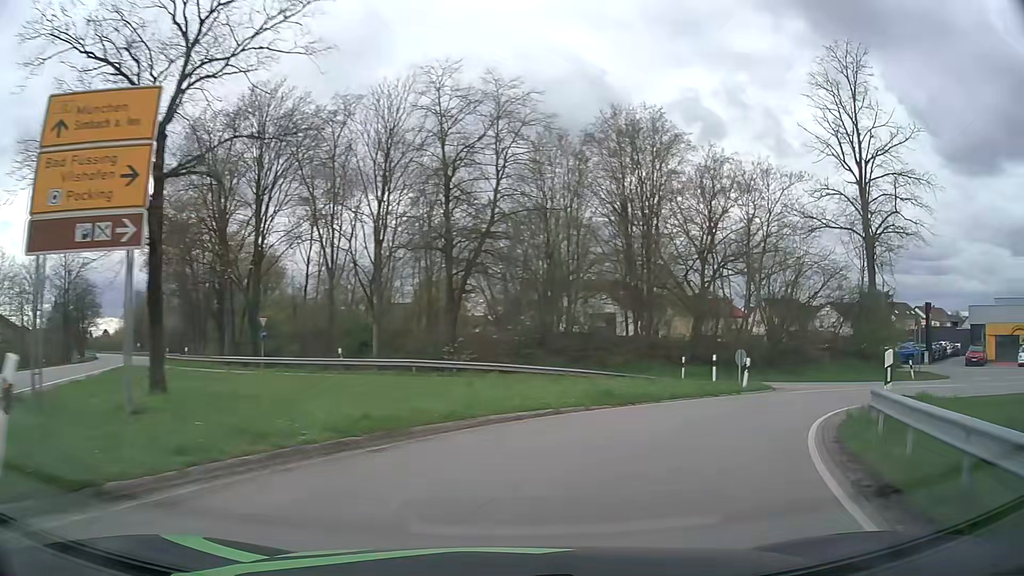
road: primary_link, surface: asphalt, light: Day
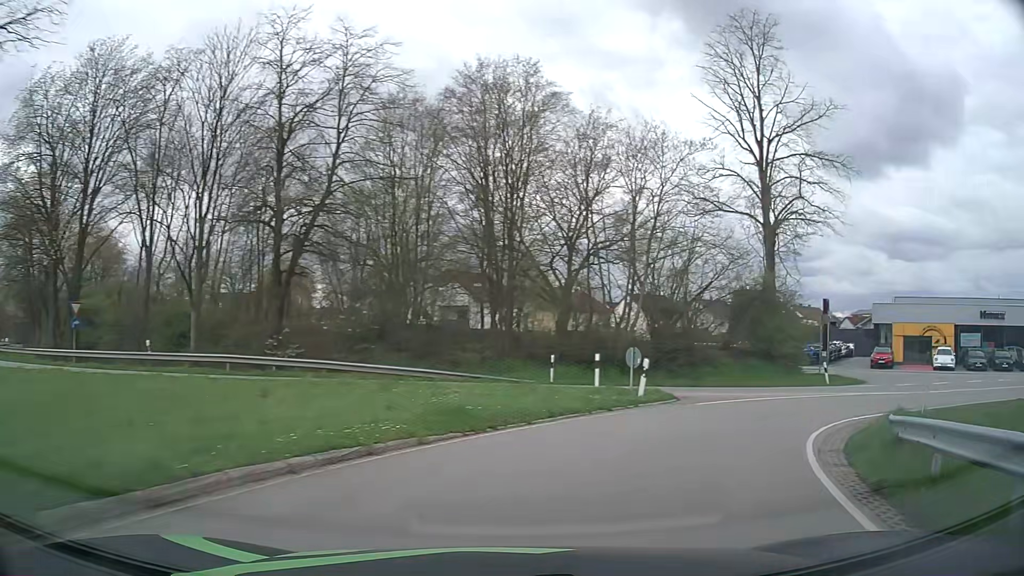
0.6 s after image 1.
(+0.6, +5.6) m; +12°
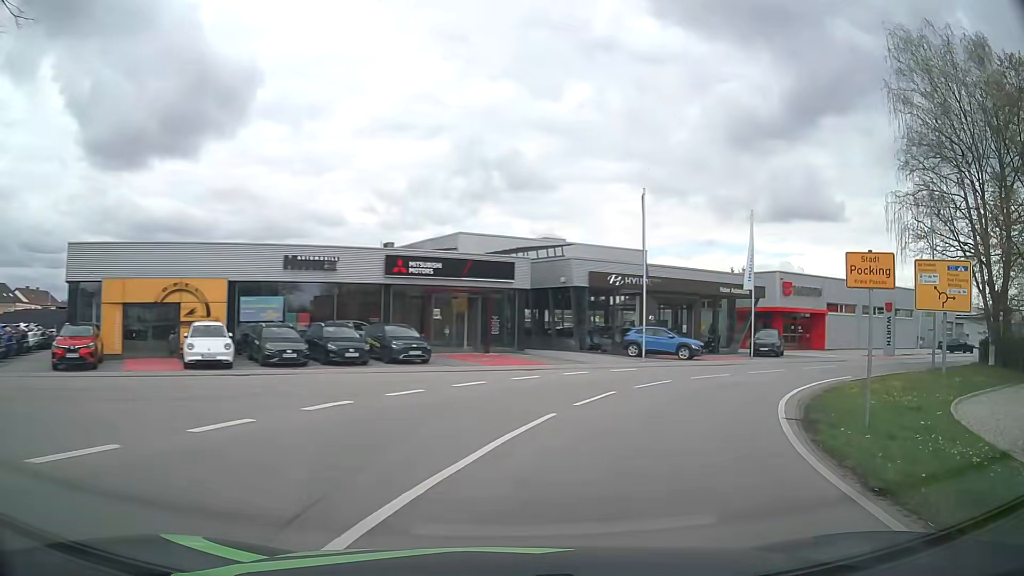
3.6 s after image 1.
(+14.4, +21.4) m; +66°
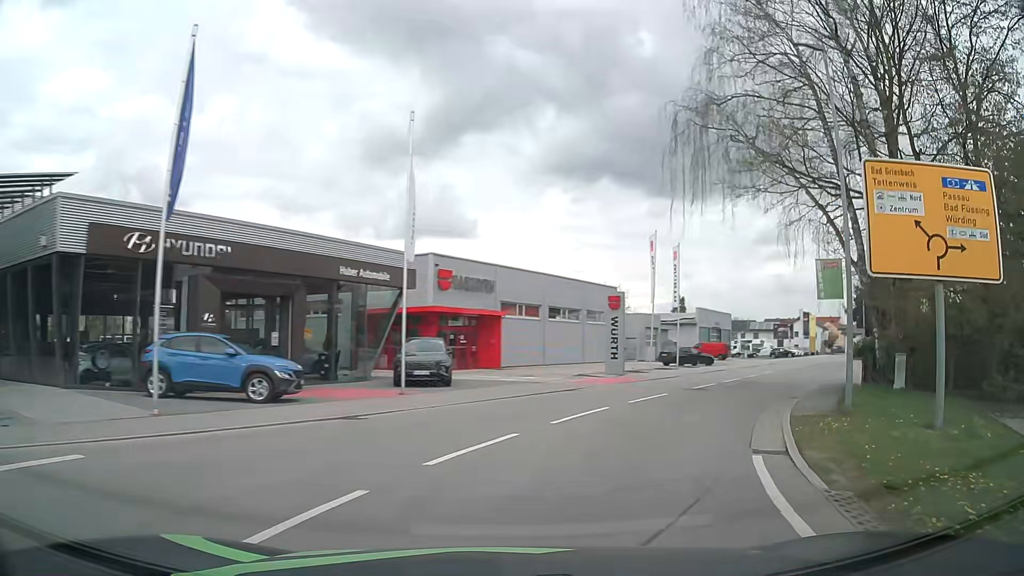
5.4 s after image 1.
(+5.0, +17.7) m; +31°
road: secondary
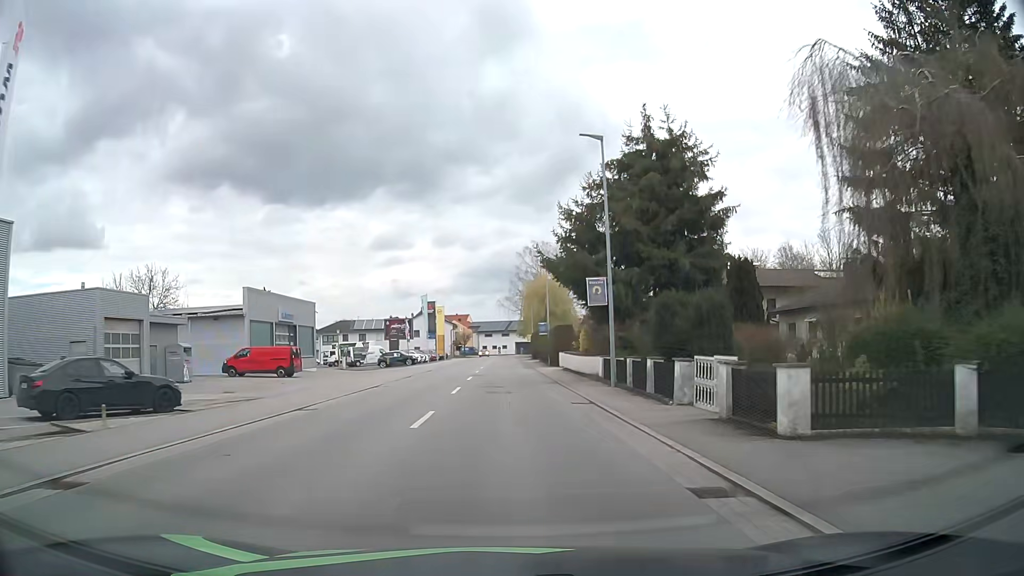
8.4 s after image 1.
(+13.7, +31.9) m; +33°
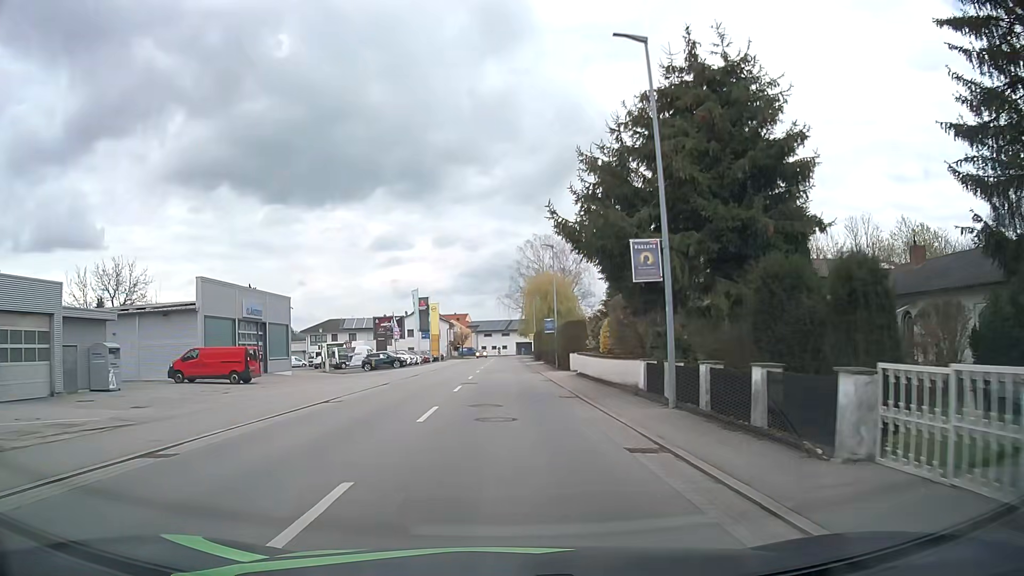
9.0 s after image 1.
(-0.1, +7.8) m; 0°
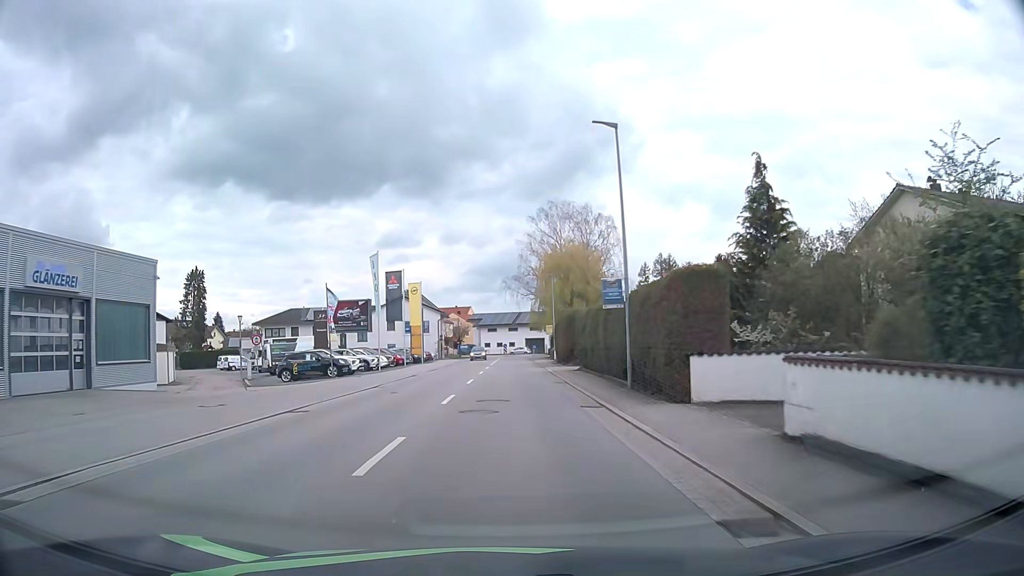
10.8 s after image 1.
(-0.2, +24.7) m; -1°
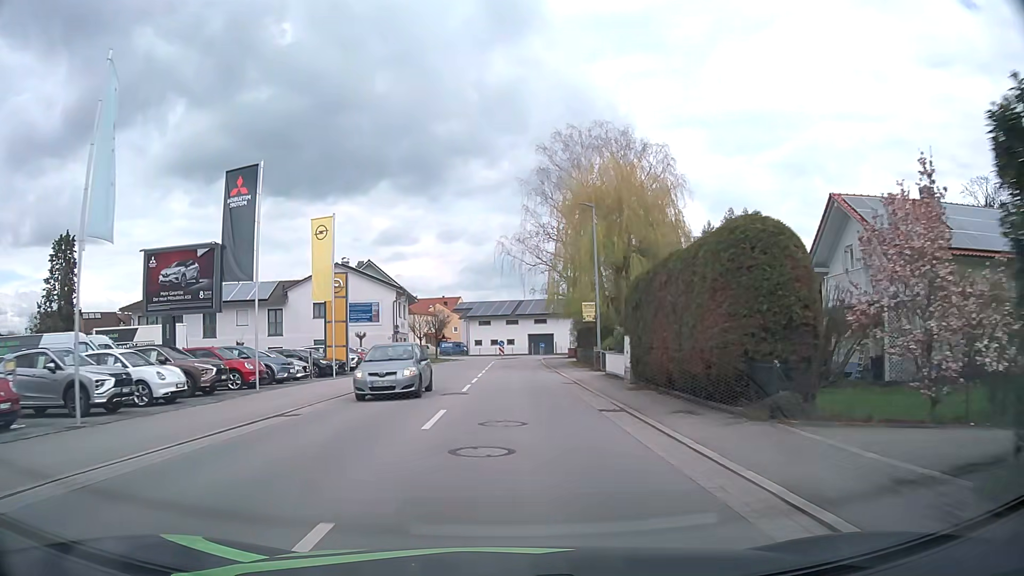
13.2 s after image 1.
(+0.2, +32.1) m; +1°
(0, +10) (0, +20) (0, +30) (0, +40) (0, +50) (+1, +60) (+4, +70) (+10, +77) (+20, +80) (+30, +79) m
